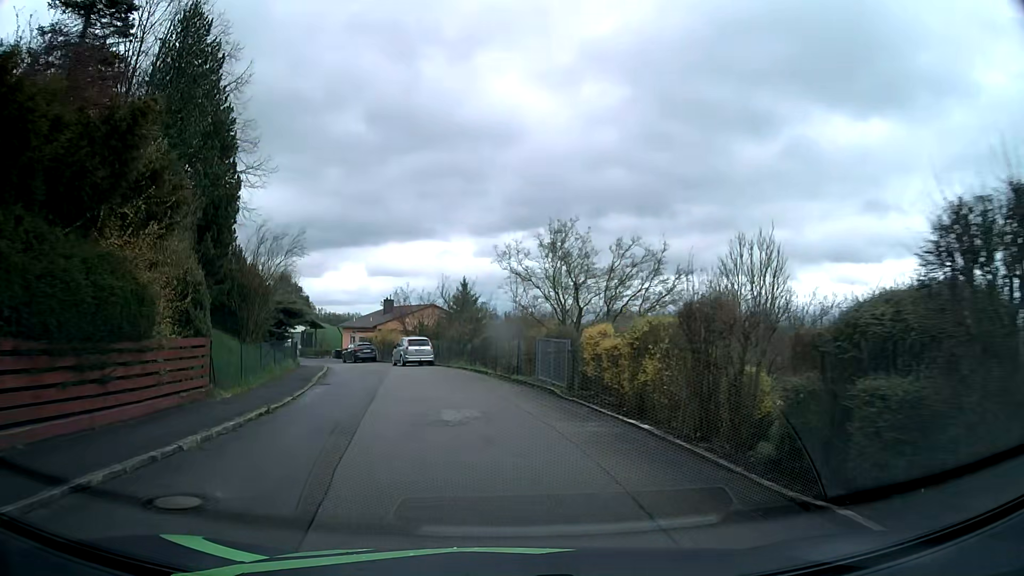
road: residential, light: Day
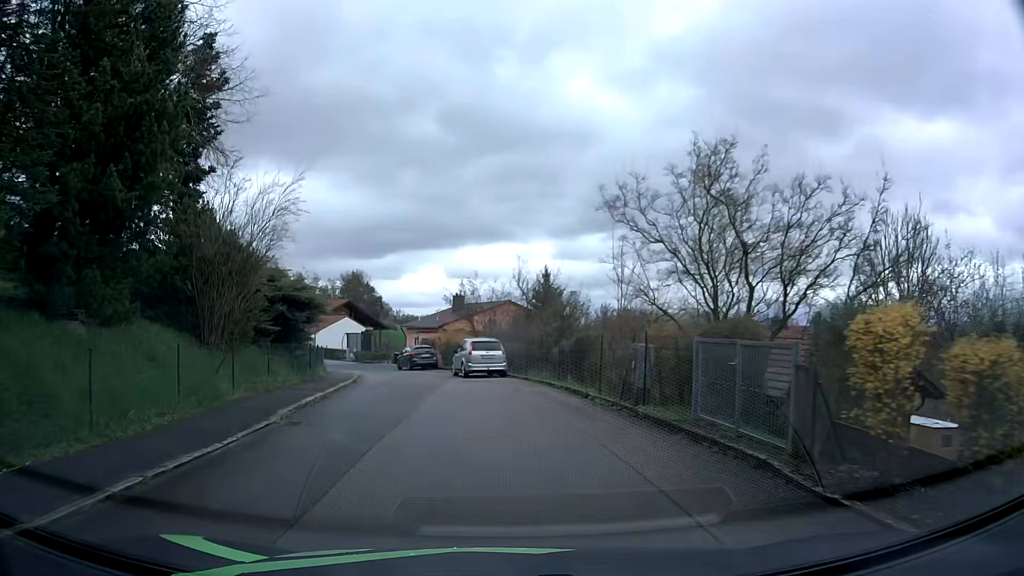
(-0.5, +9.6) m; -7°
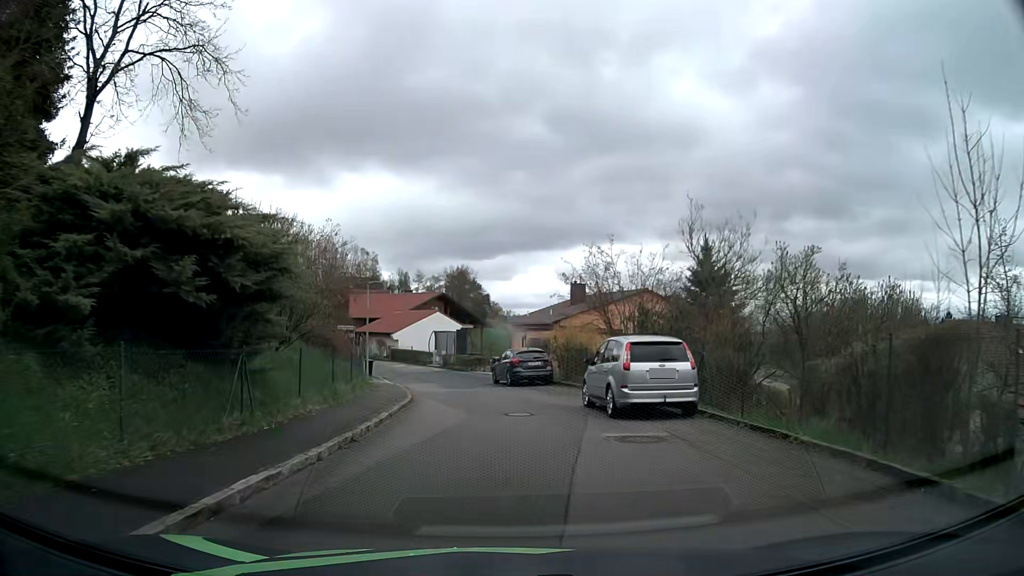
(-1.3, +13.9) m; -10°
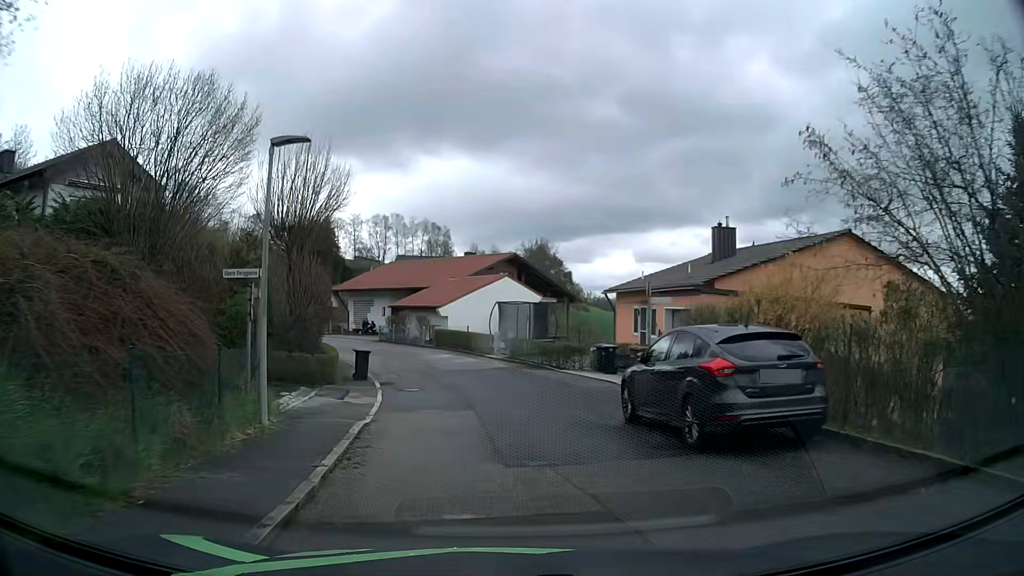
(-0.7, +18.5) m; -6°
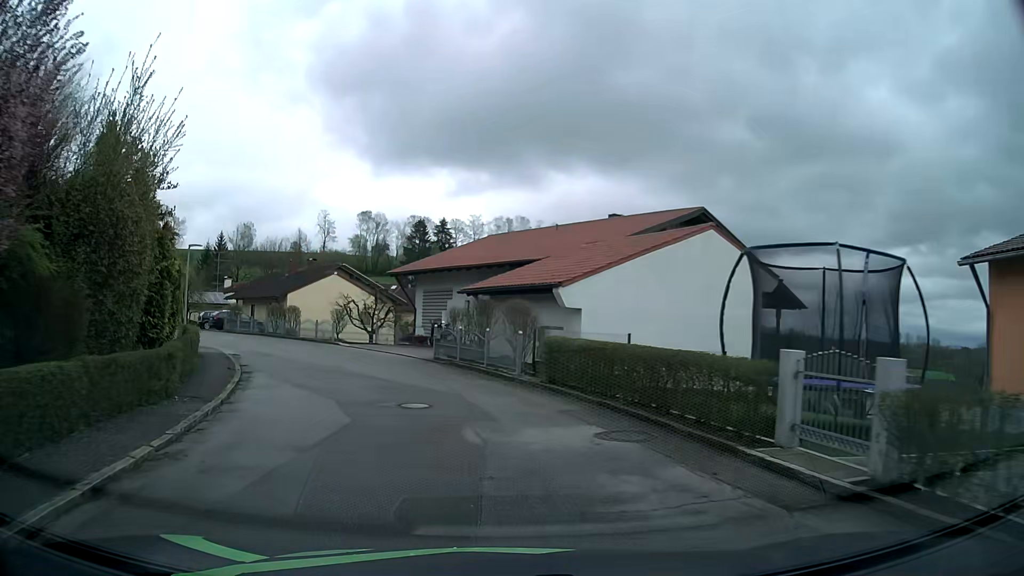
(-1.6, +23.5) m; -11°
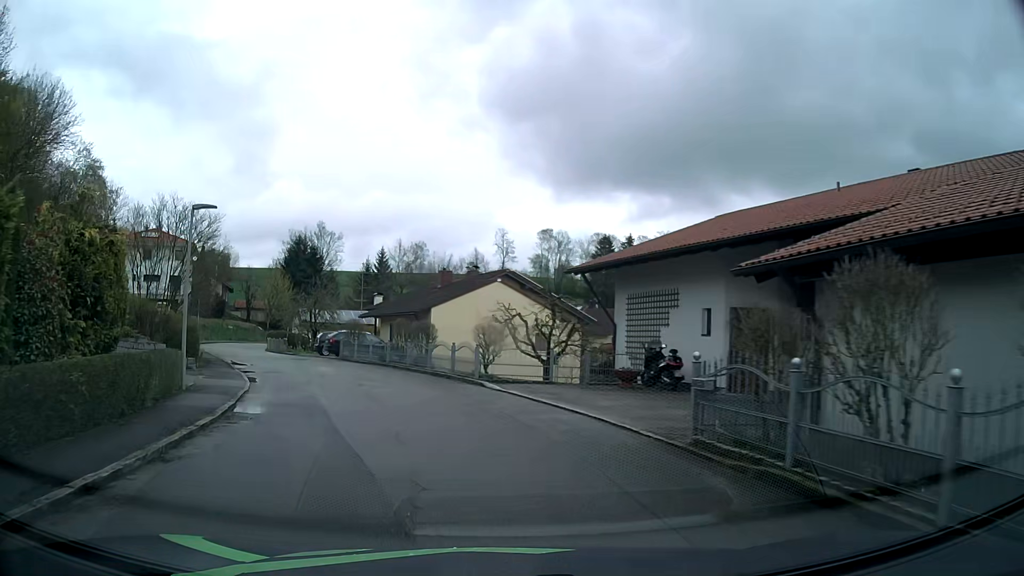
(-1.7, +13.4) m; -15°
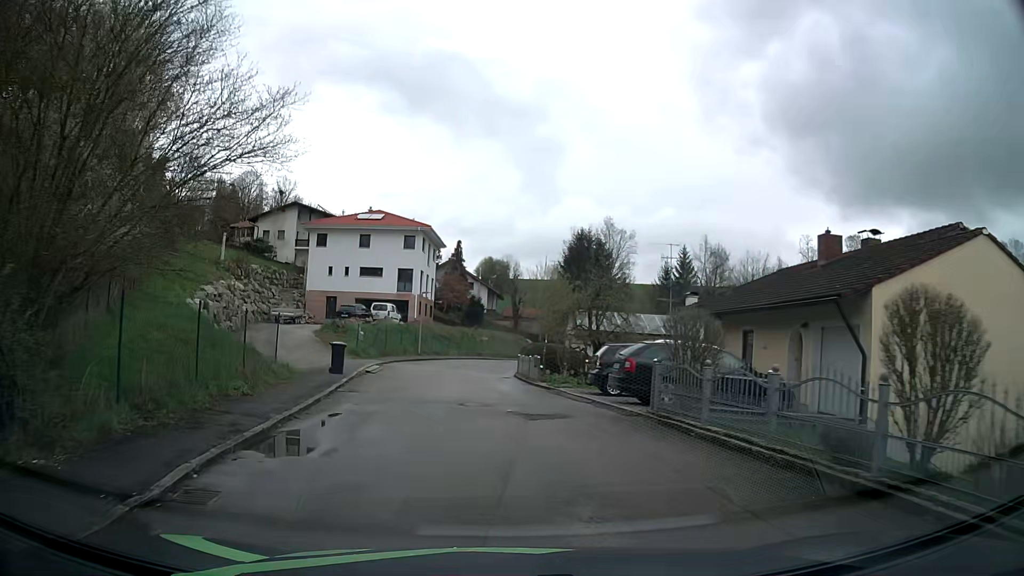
(-4.9, +21.2) m; -25°
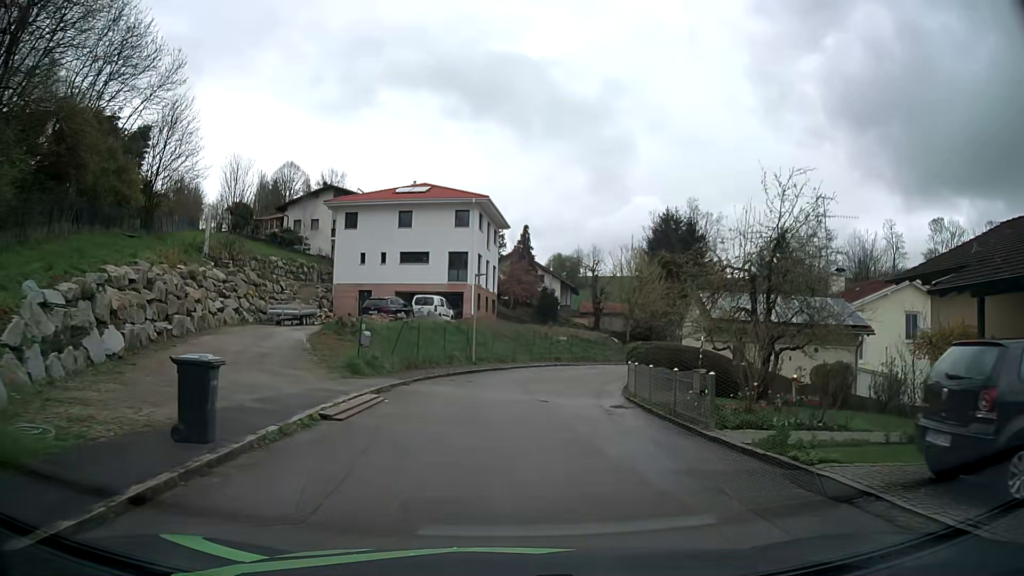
(-0.7, +13.5) m; -4°
